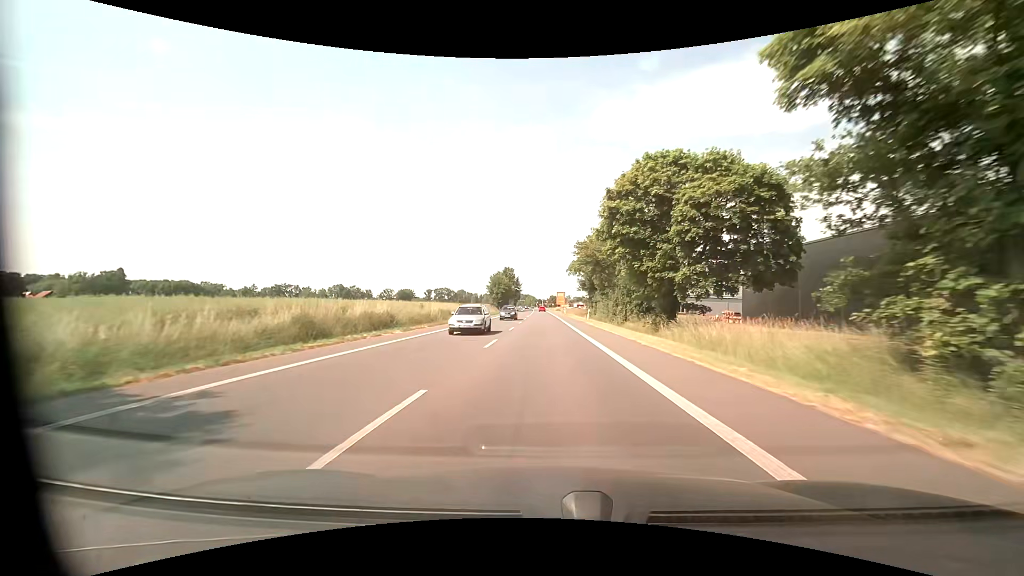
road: primary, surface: asphalt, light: Day
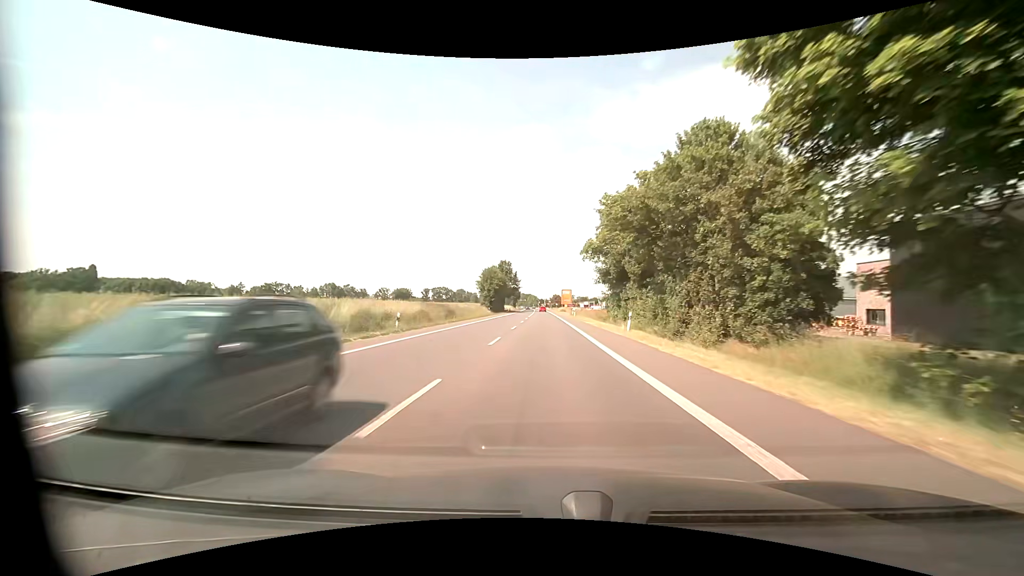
(-0.1, +23.2) m; 0°
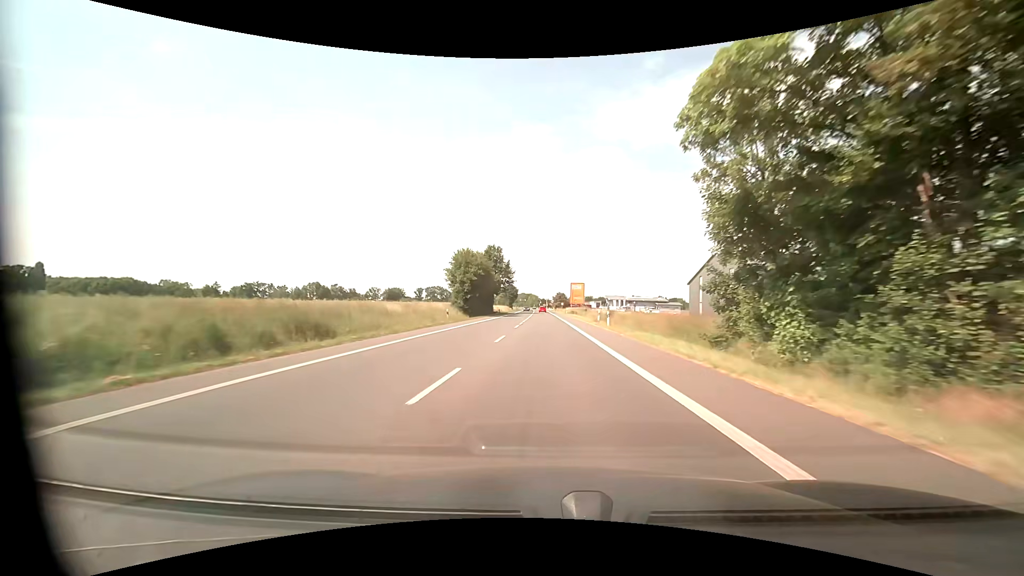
(0.0, +34.8) m; 0°
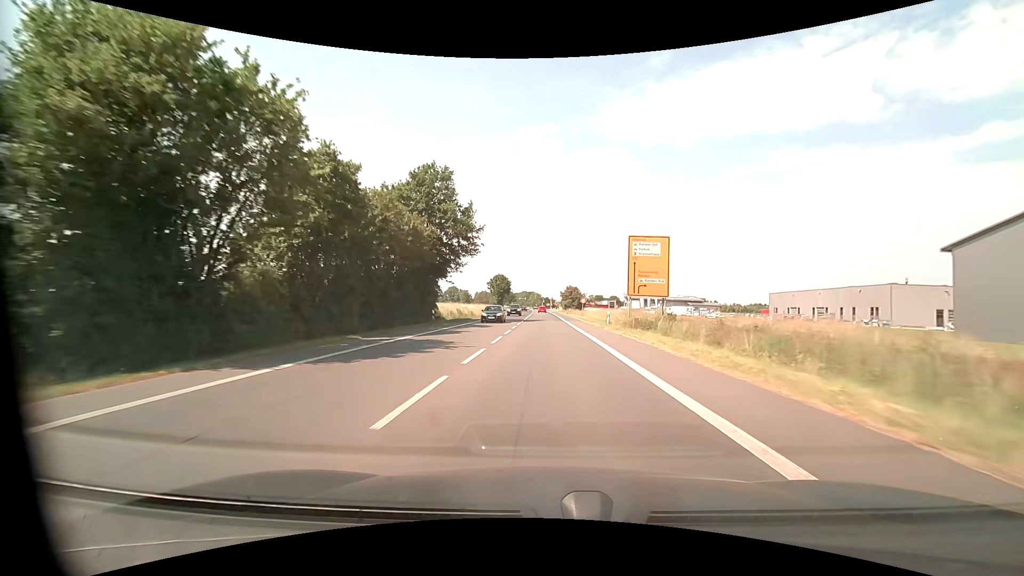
(-0.3, +58.0) m; -1°
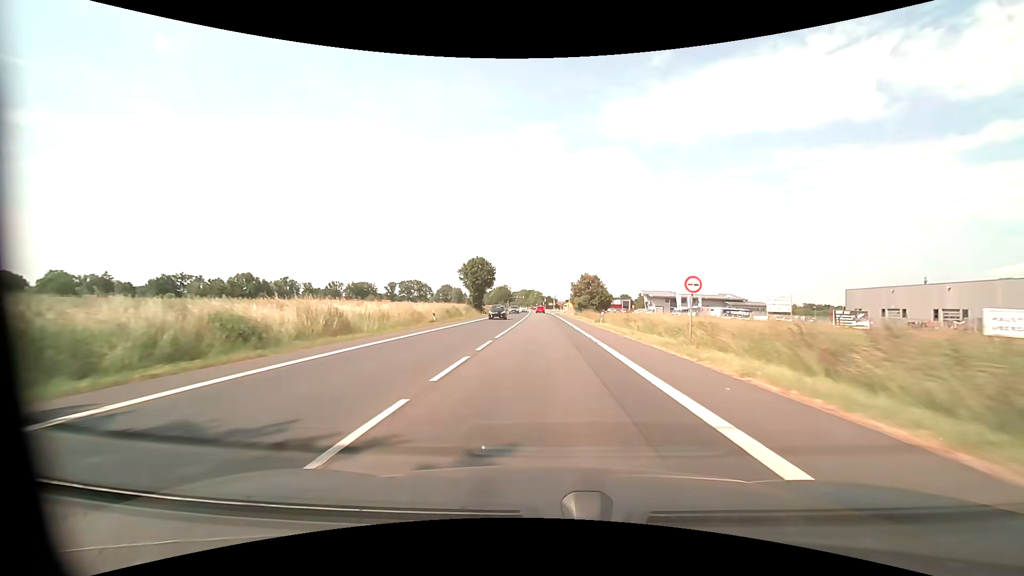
(0.0, +46.4) m; 0°
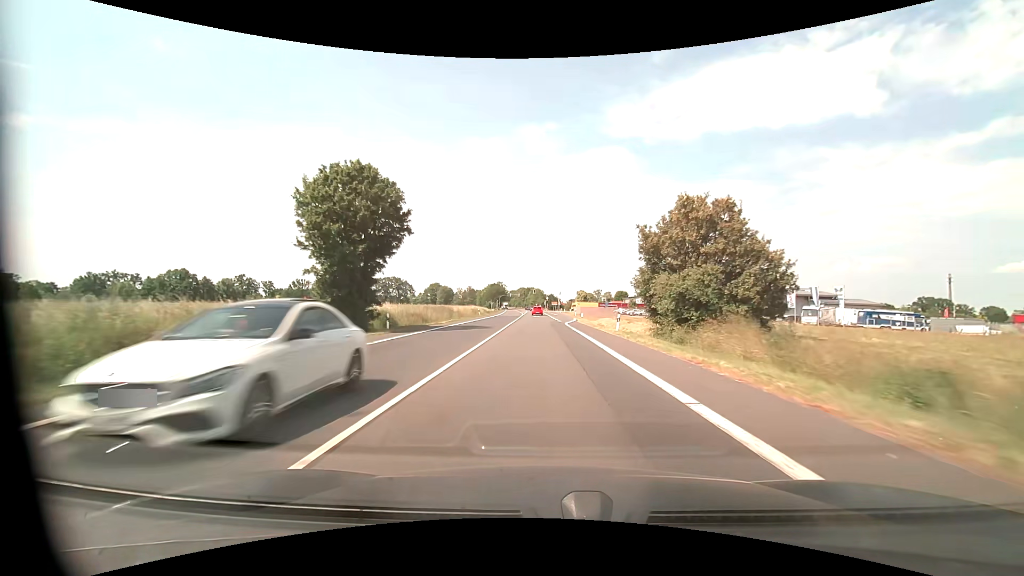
(-0.3, +58.1) m; 0°
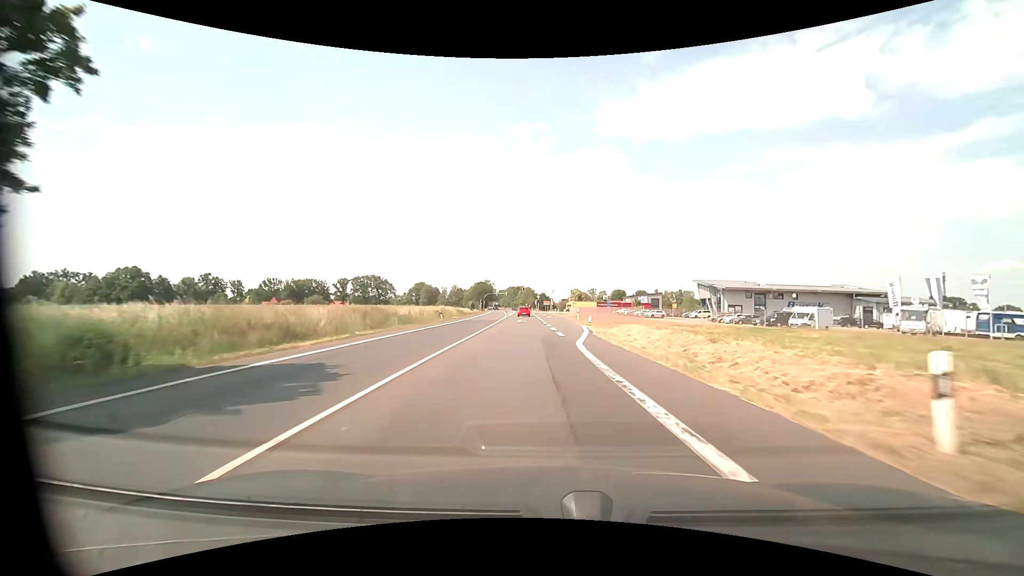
(+0.2, +23.1) m; +1°
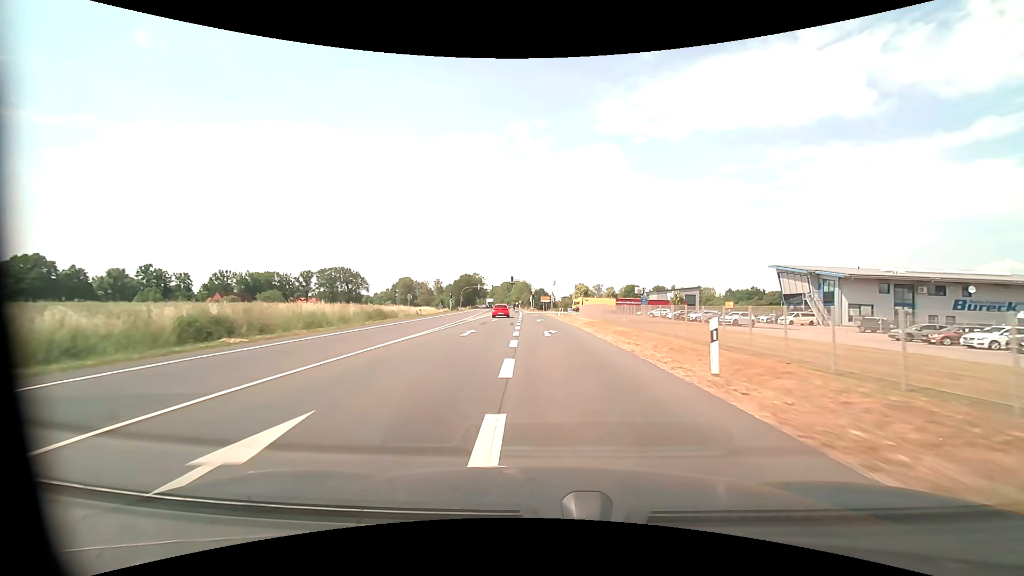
(+0.4, +44.6) m; 0°
(0, +10) (0, +20) (0, +30) (-1, +40) (-1, +50) (-1, +60) (-2, +70) (-2, +80) (0, +90) (+4, +99) m
